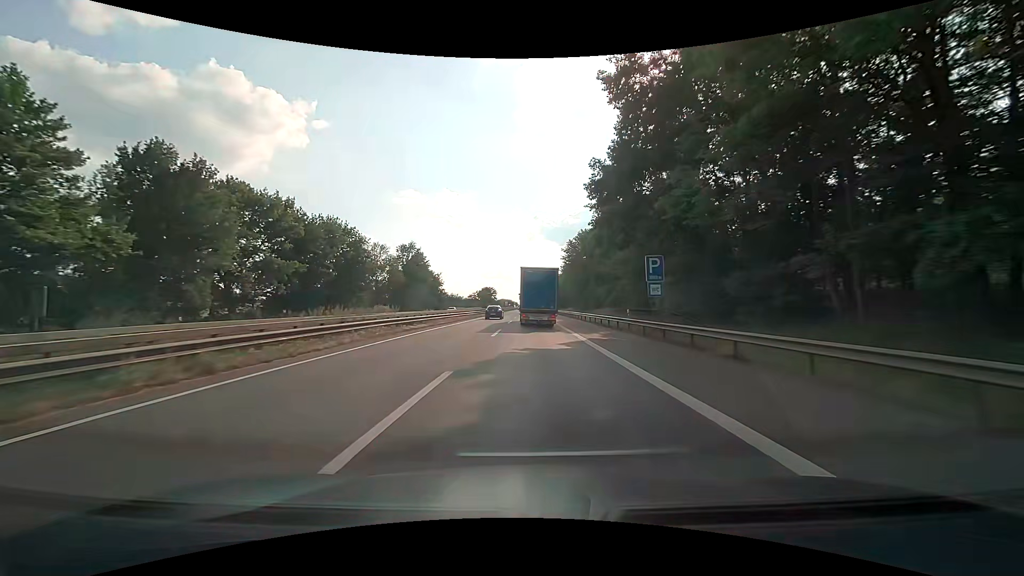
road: motorway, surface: asphalt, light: Day
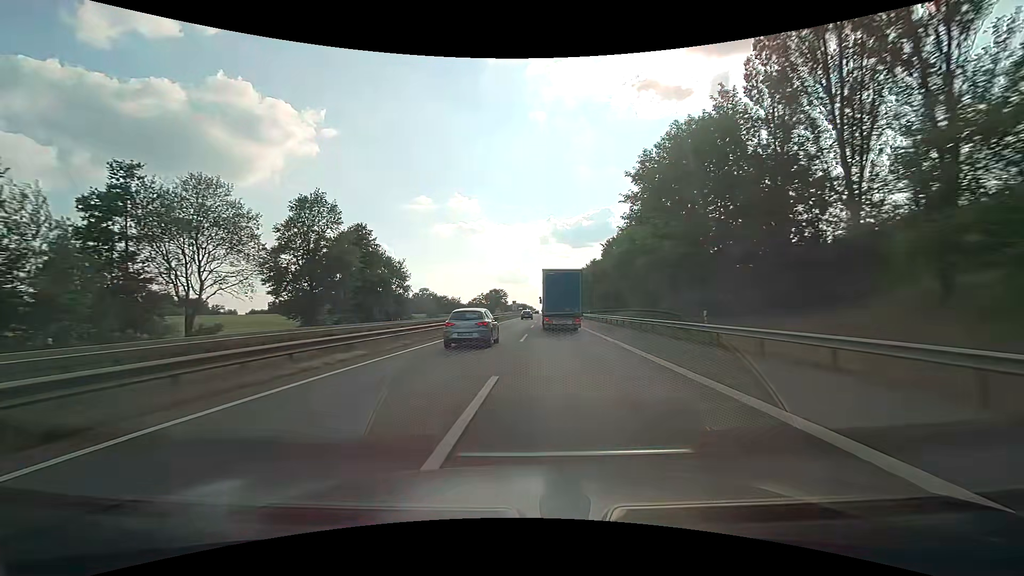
(-0.1, +55.6) m; -1°
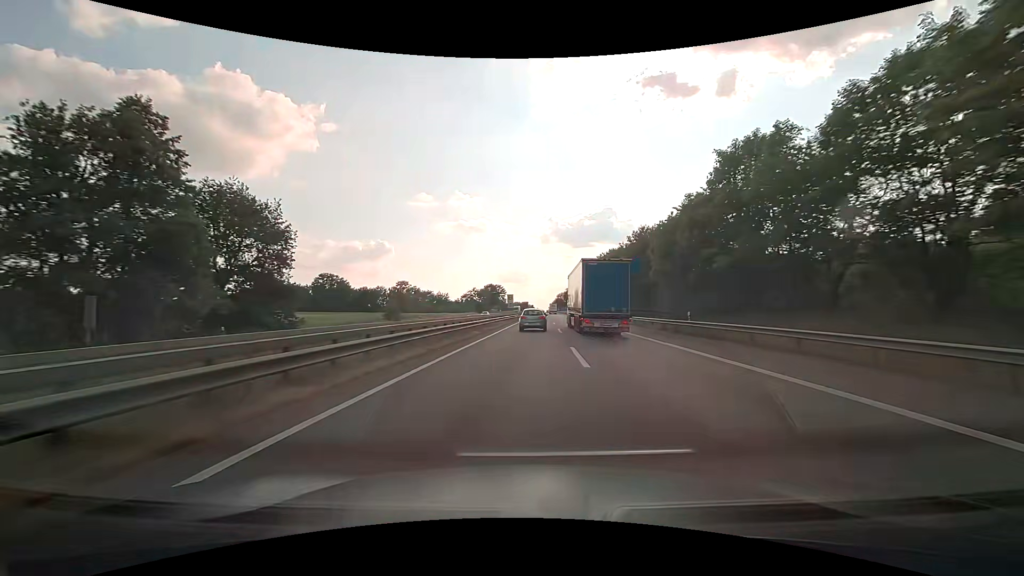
(-0.6, +46.9) m; -1°
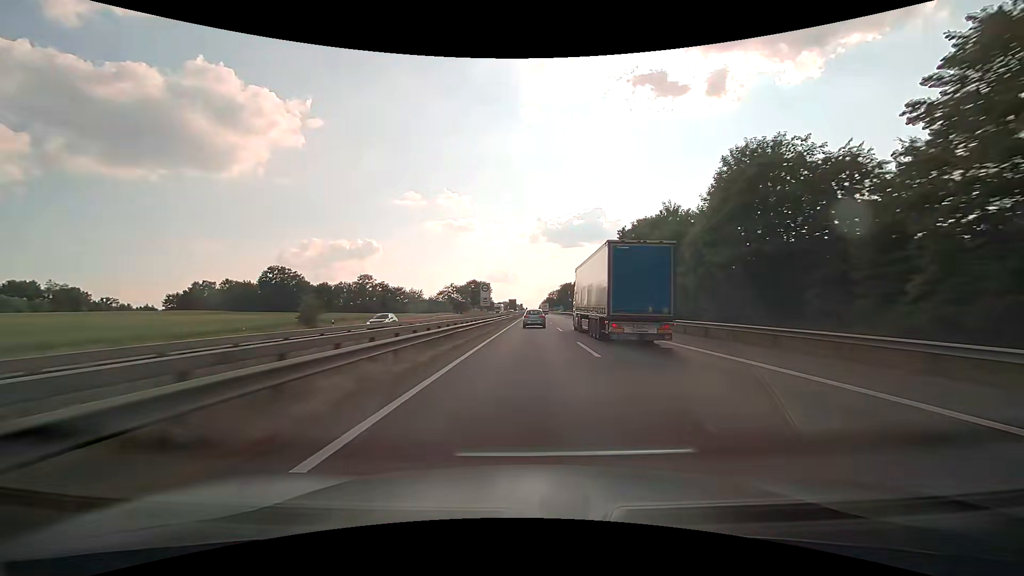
(+0.3, +34.0) m; +1°
(0, +10) (0, +20) (0, +30) (0, +40) (0, +50) (+1, +60) (+1, +70) (+1, +80) (+1, +90) (+1, +100) m
